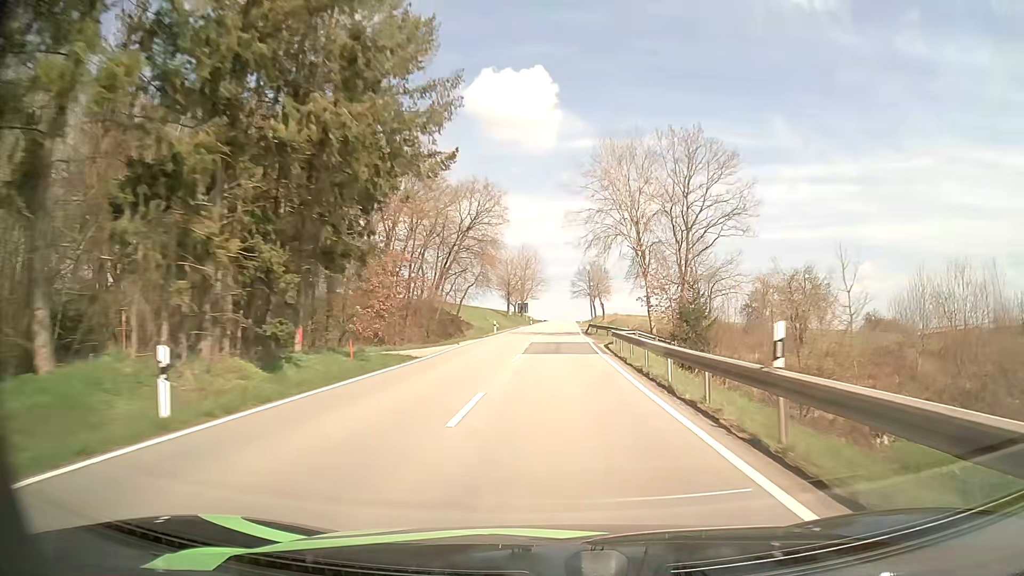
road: tertiary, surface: asphalt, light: Day
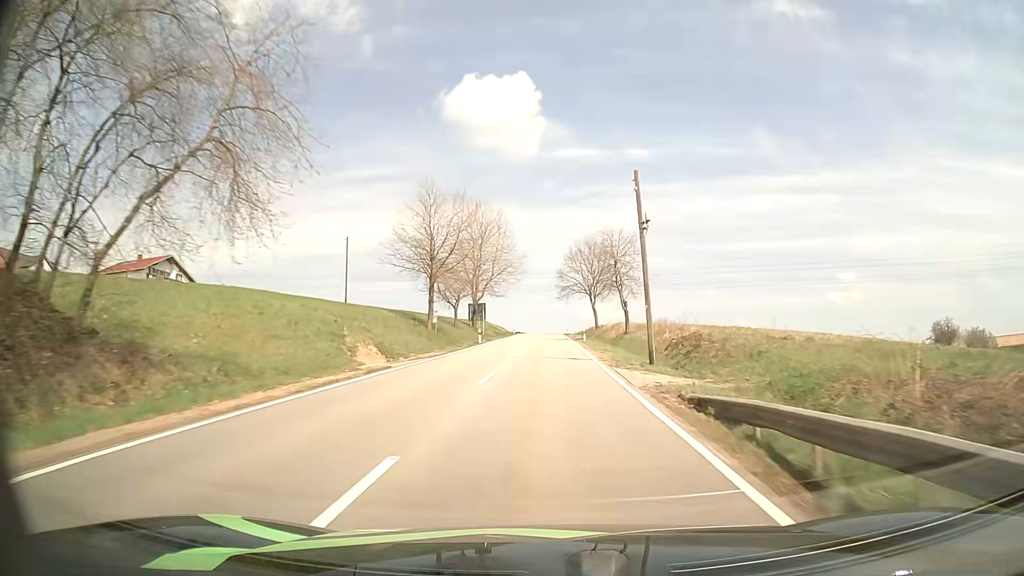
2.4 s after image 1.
(+1.2, +55.8) m; +2°
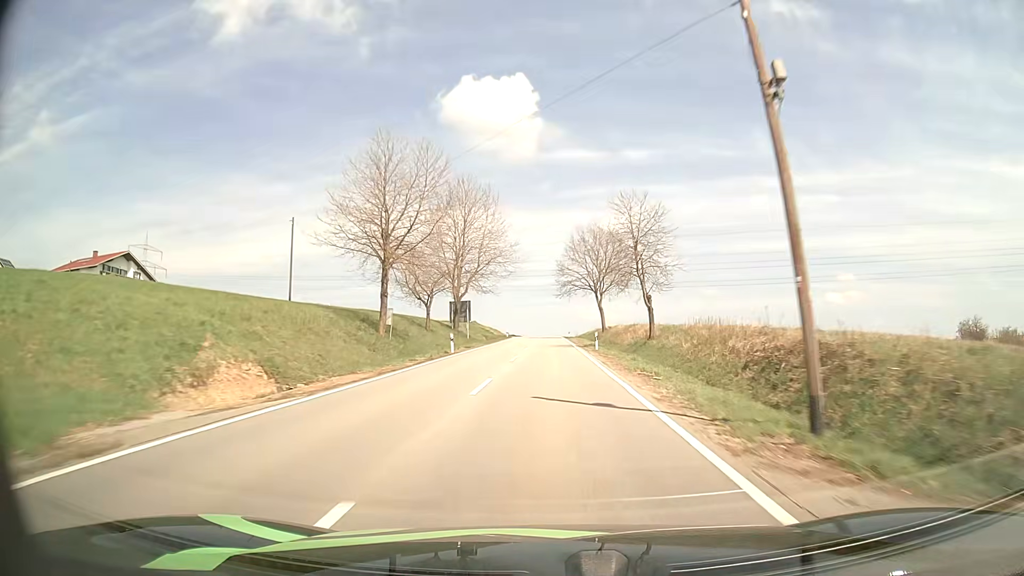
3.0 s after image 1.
(0.0, +14.1) m; 0°
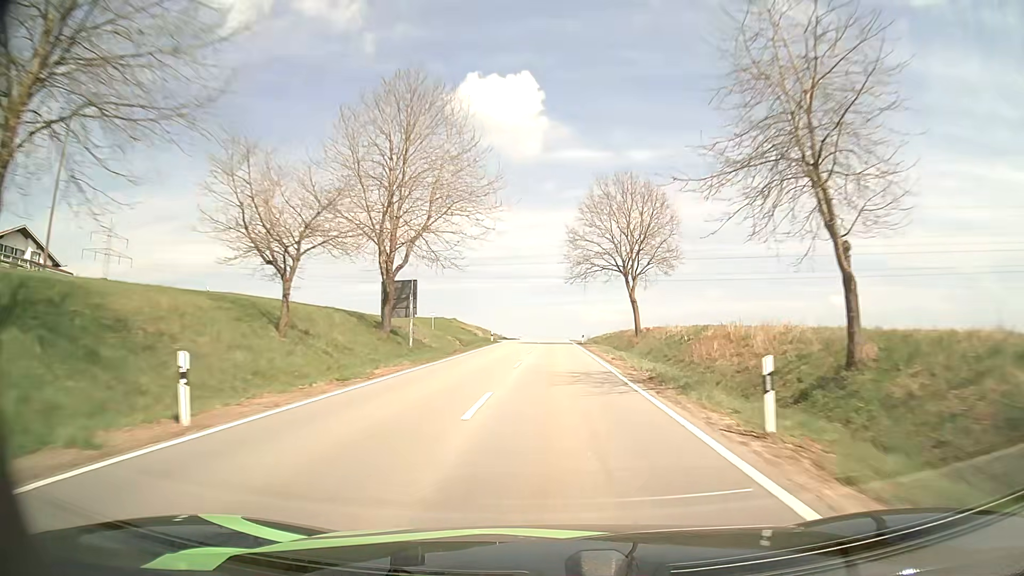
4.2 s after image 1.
(-0.1, +28.4) m; 0°
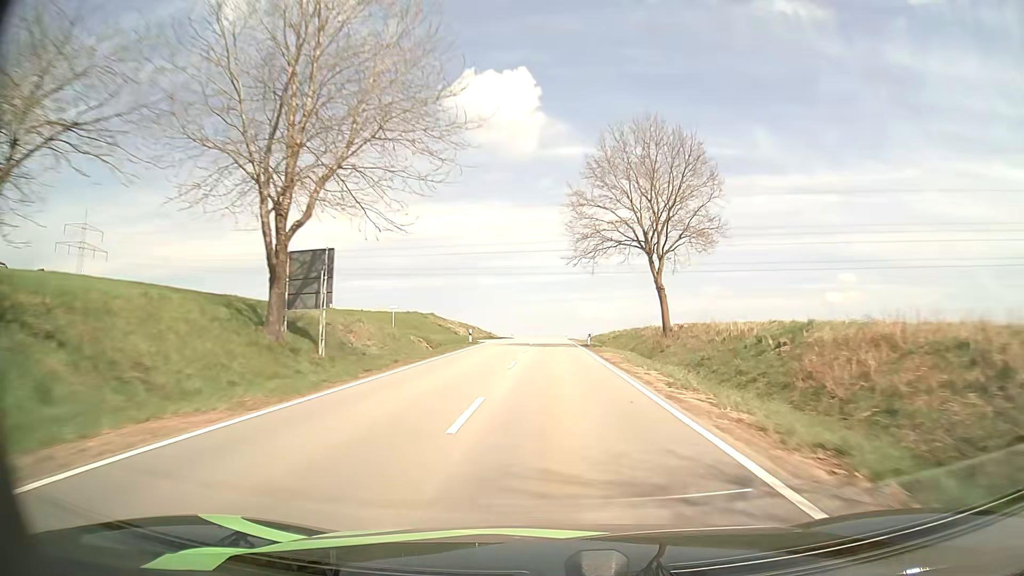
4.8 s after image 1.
(0.0, +14.3) m; 0°
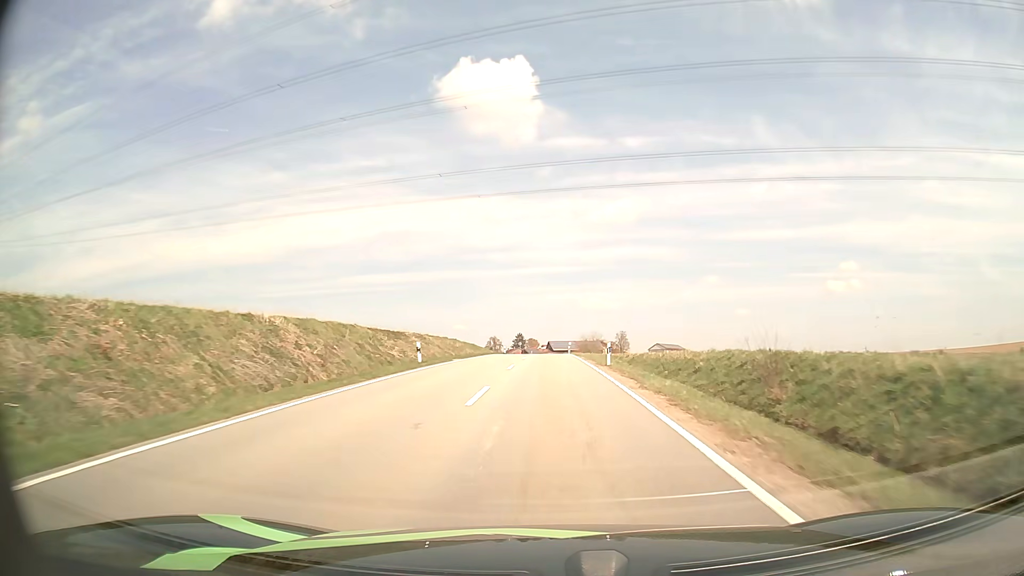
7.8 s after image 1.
(+0.4, +70.8) m; 0°
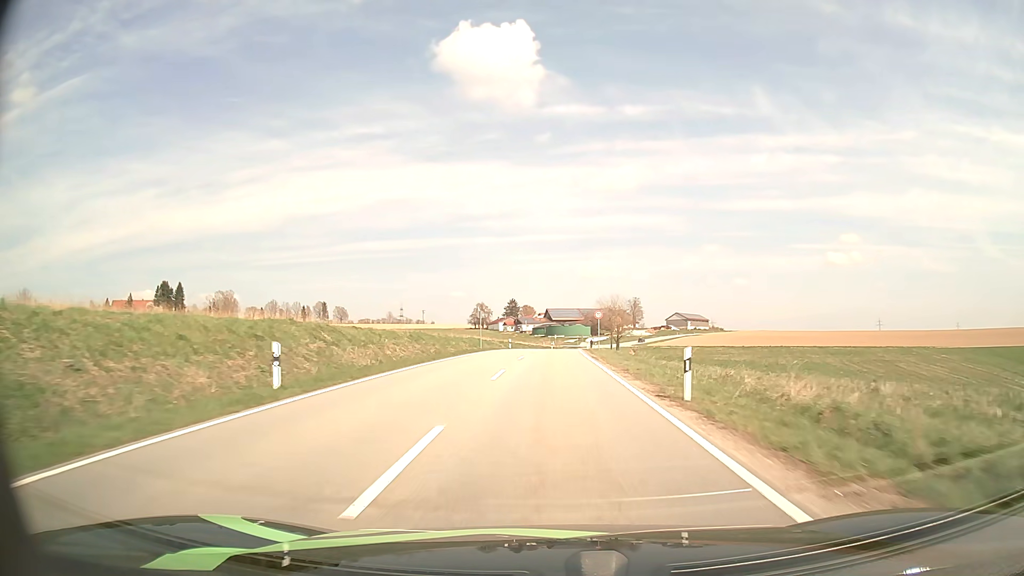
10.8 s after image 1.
(0.0, +69.7) m; 0°
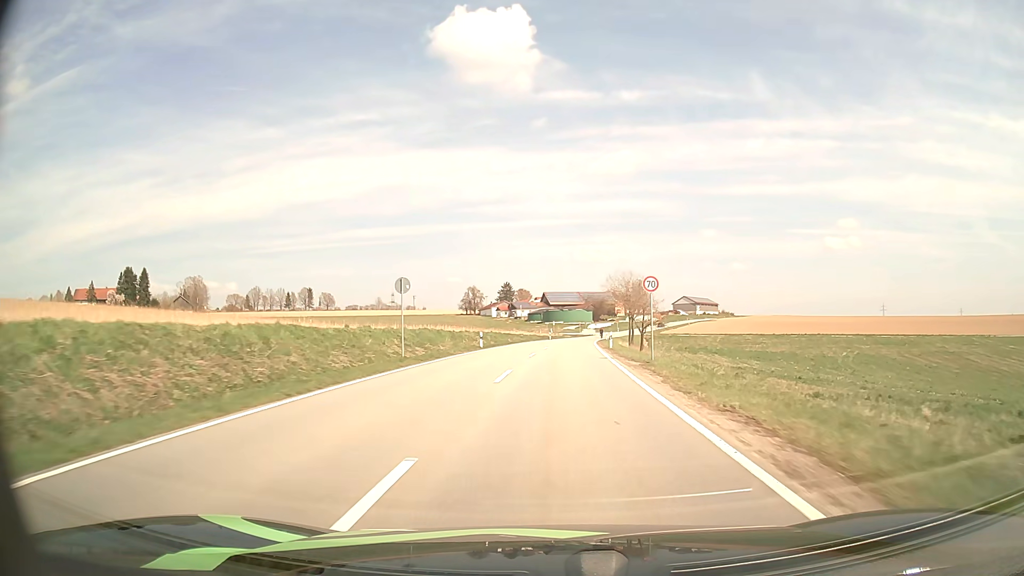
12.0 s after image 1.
(0.0, +27.0) m; 0°
(0, +10) (0, +20) (0, +30) (+1, +40) (+1, +50) (+2, +60) (+3, +70) (+4, +80) (+5, +90) (+6, +100) m
